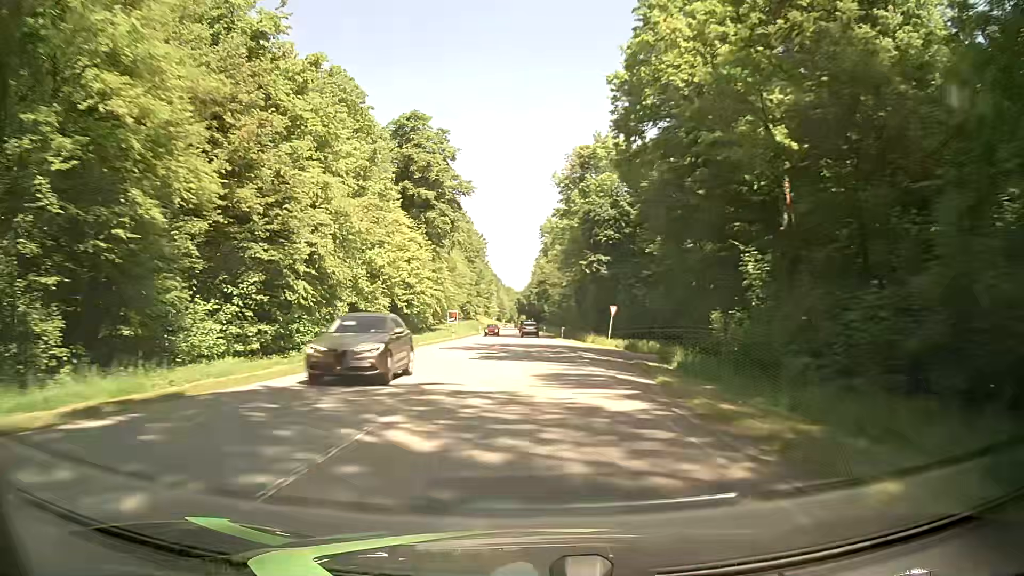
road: secondary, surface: asphalt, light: Day
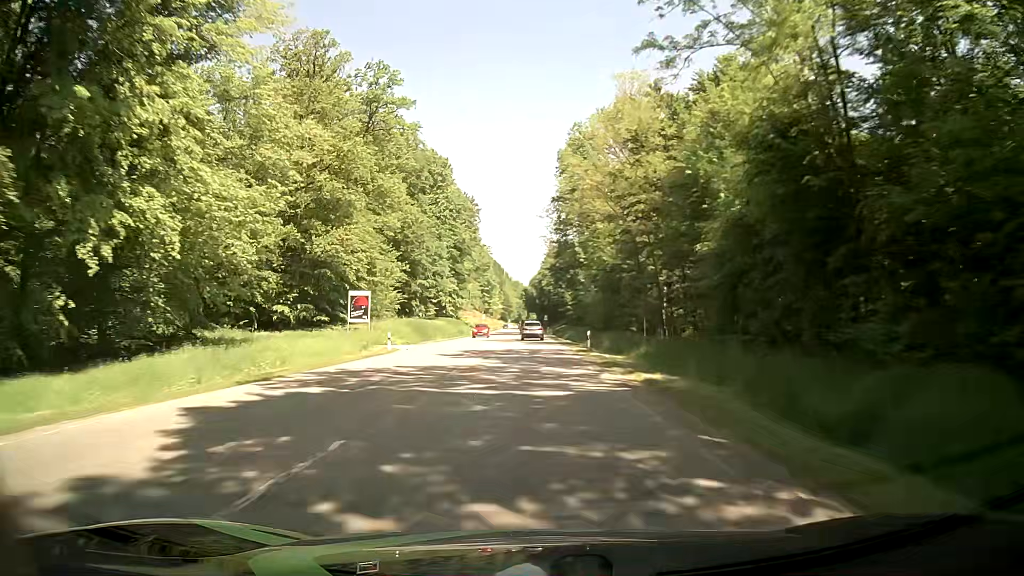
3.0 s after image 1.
(-0.6, +73.5) m; -1°
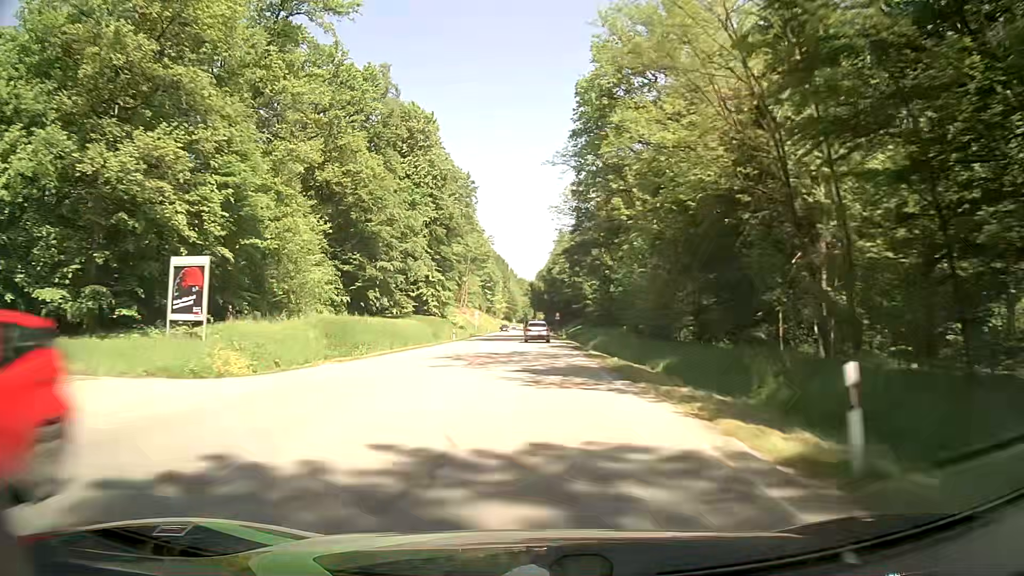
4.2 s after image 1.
(-0.3, +28.7) m; -1°
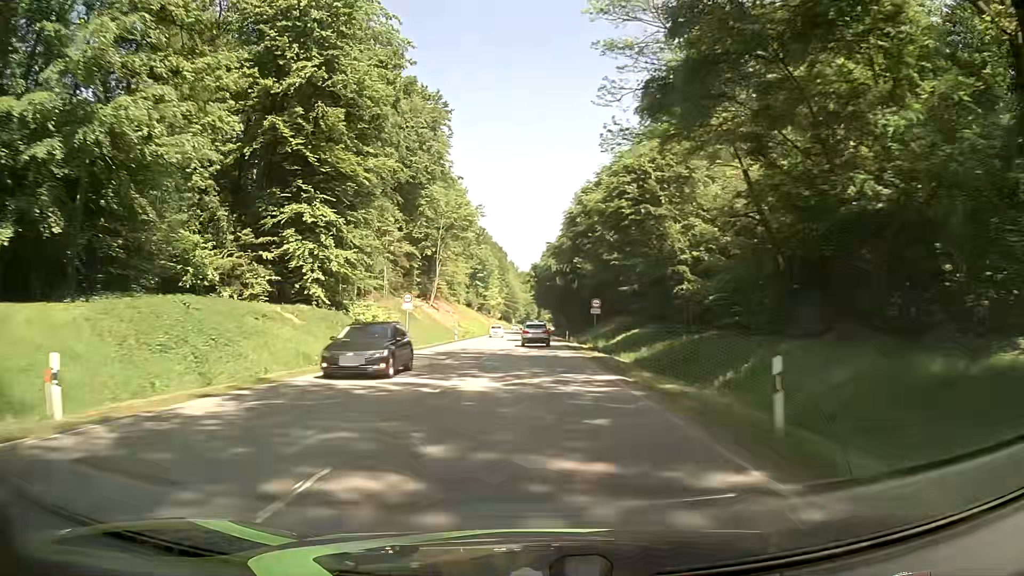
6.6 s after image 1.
(0.0, +54.3) m; -1°
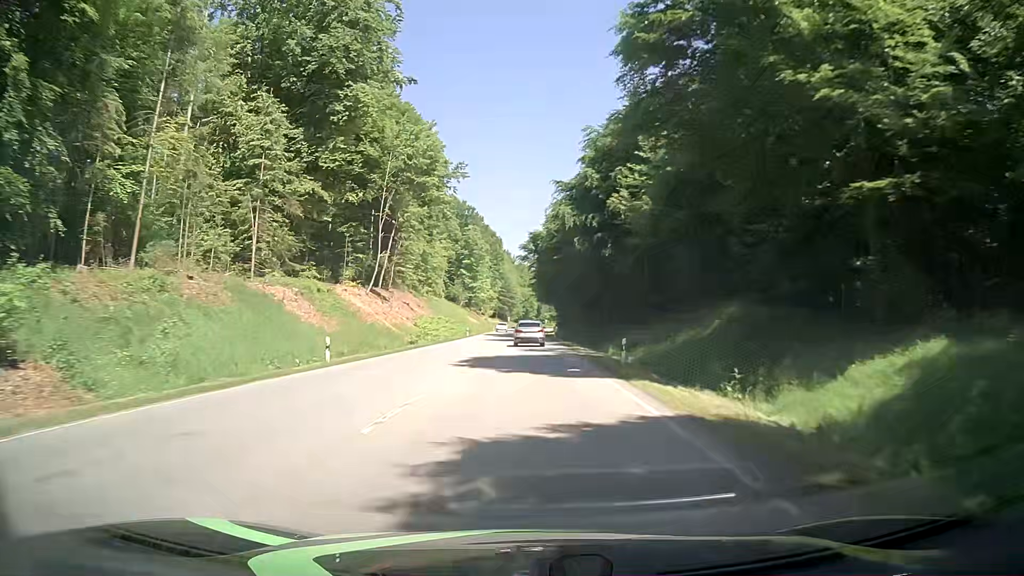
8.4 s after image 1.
(+0.3, +39.4) m; +1°
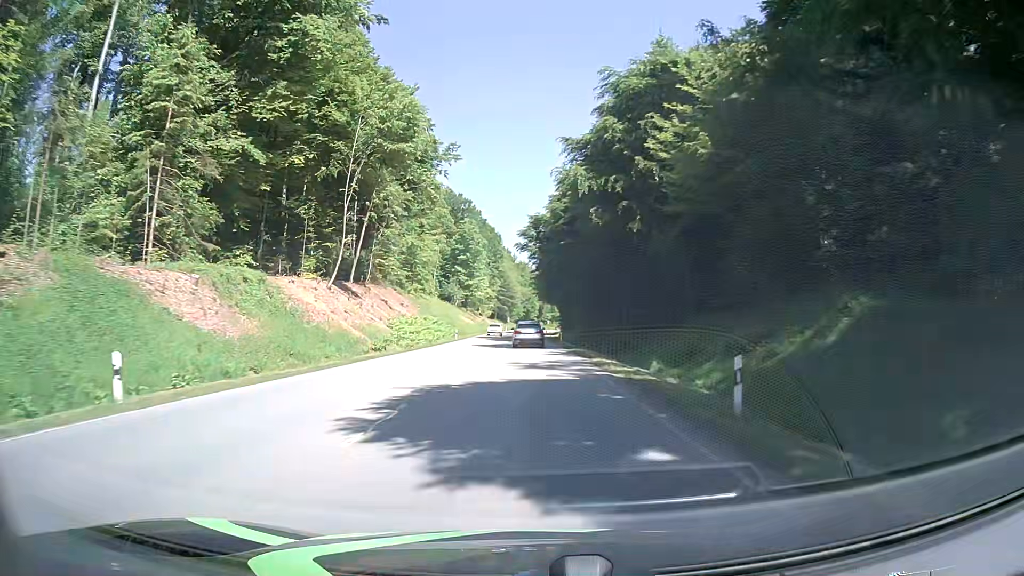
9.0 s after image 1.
(-0.1, +13.1) m; -1°
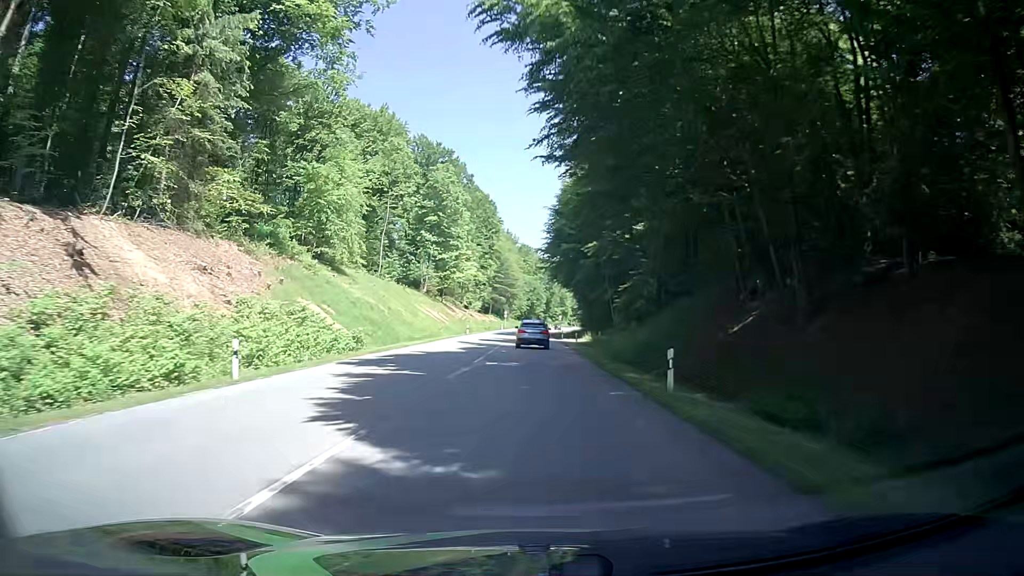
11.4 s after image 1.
(+0.4, +51.2) m; +1°
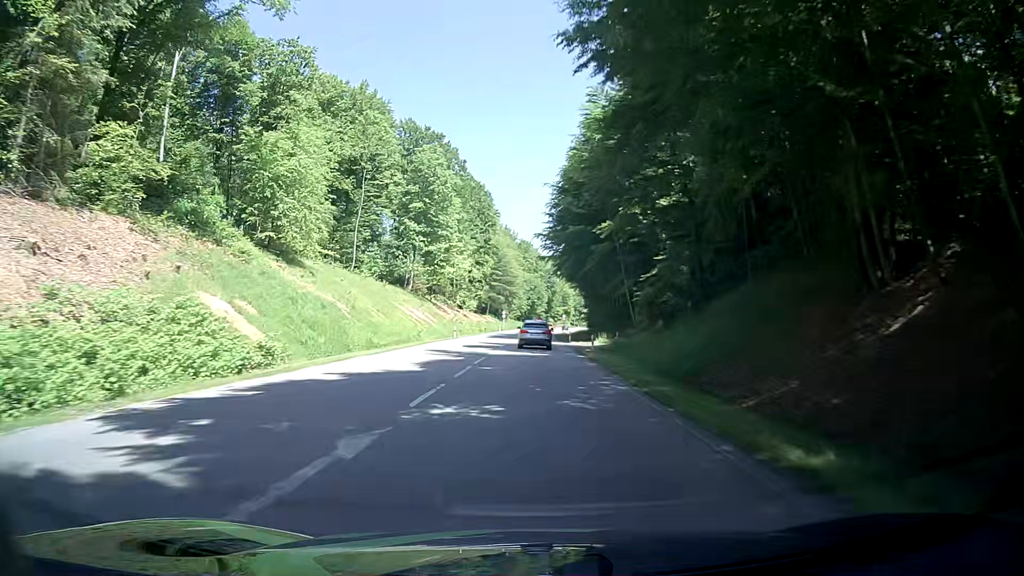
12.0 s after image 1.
(-0.2, +12.6) m; -1°
(0, +10) (0, +20) (0, +30) (0, +40) (+1, +50) (+1, +60) (+1, +70) (+1, +80) (+2, +90) (+2, +100) m
